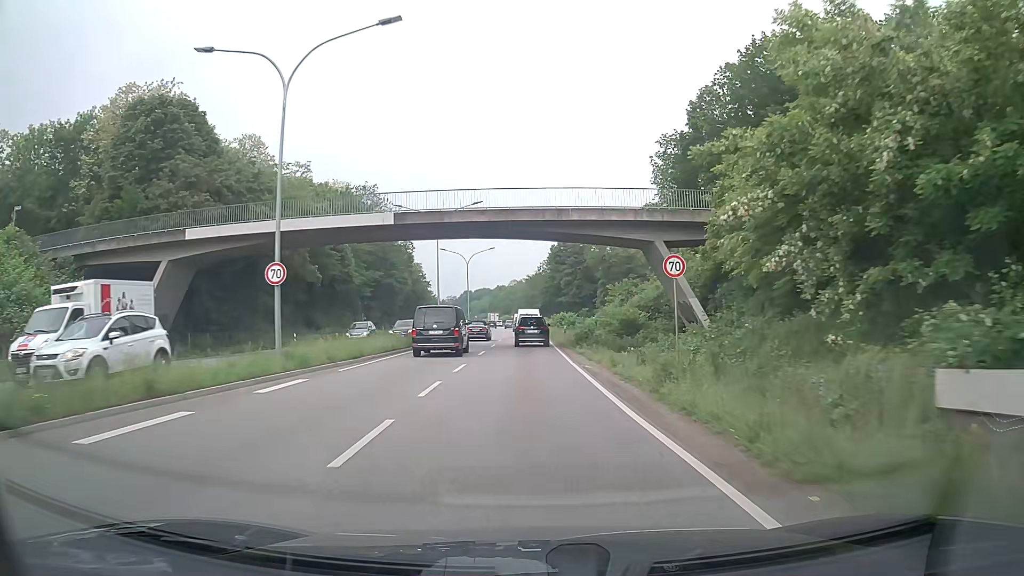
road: trunk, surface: asphalt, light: Day
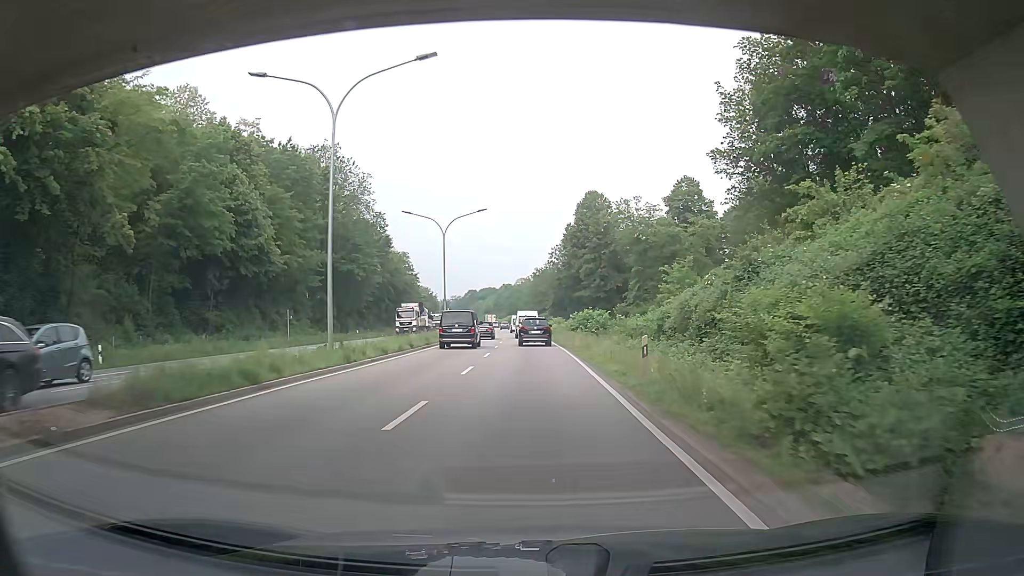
(-0.2, +27.9) m; -1°
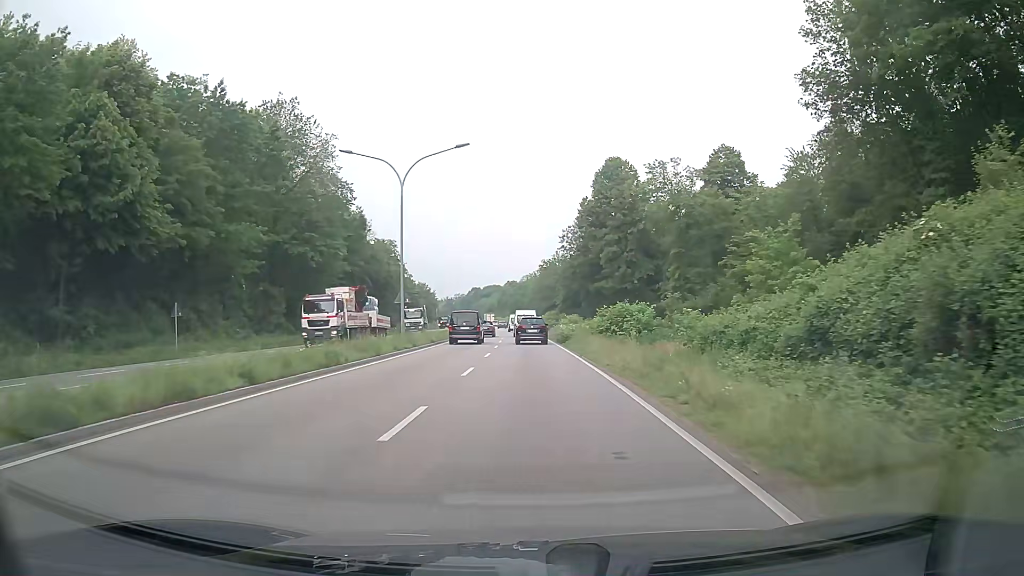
(0.0, +19.1) m; 0°
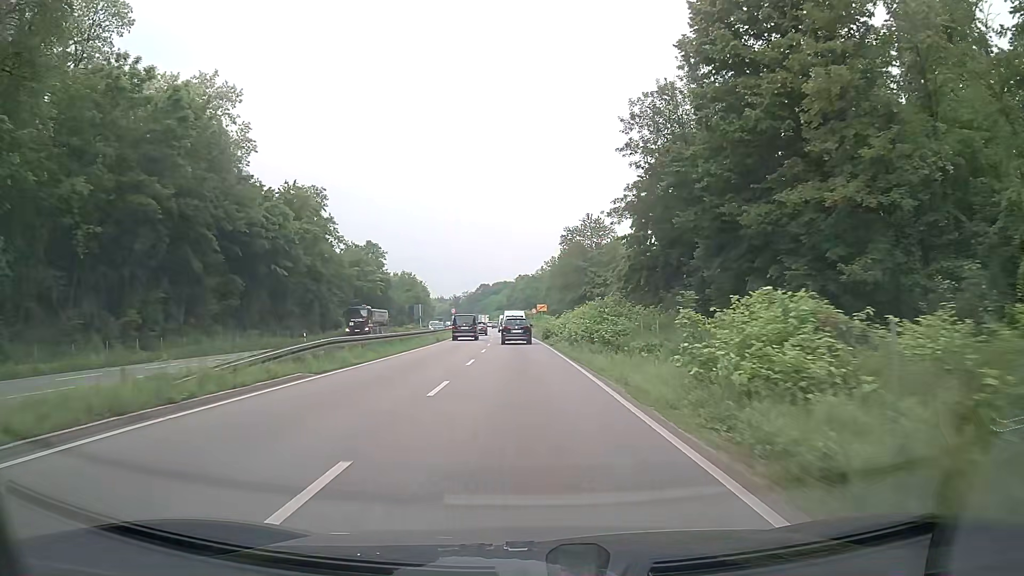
(-0.9, +49.6) m; -2°
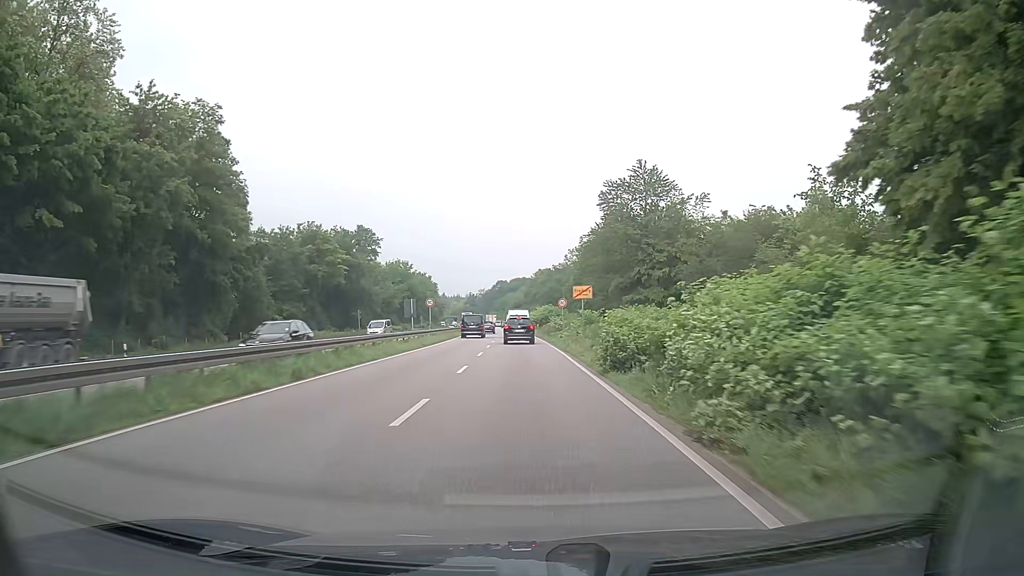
(-0.5, +30.9) m; -2°
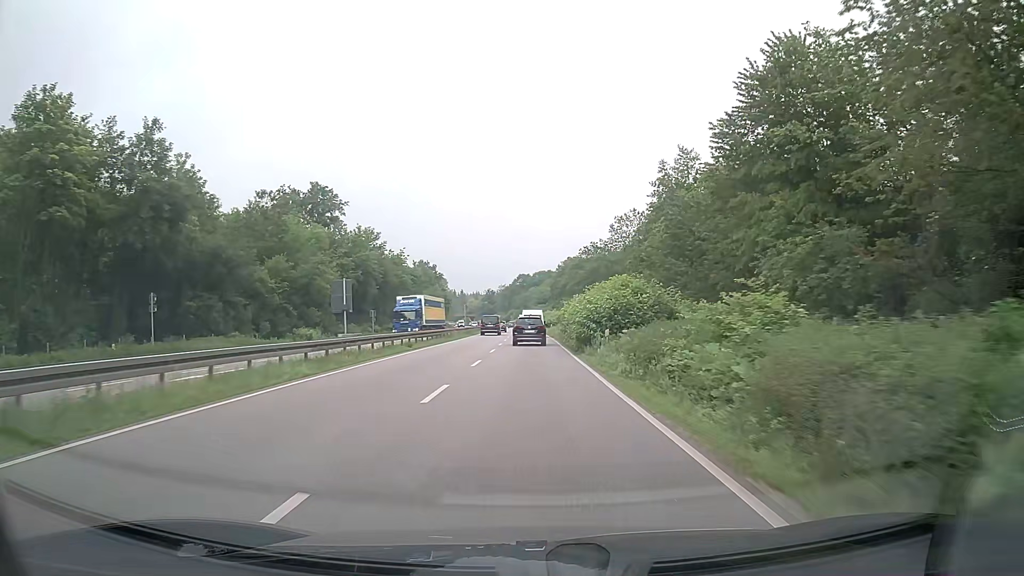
(-1.1, +51.5) m; -2°
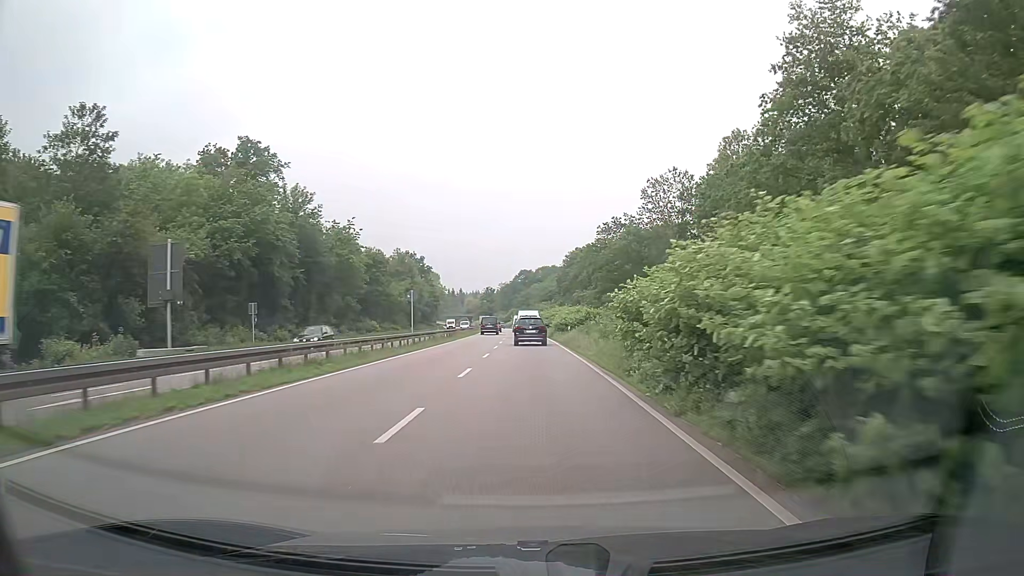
(-0.1, +30.9) m; 0°
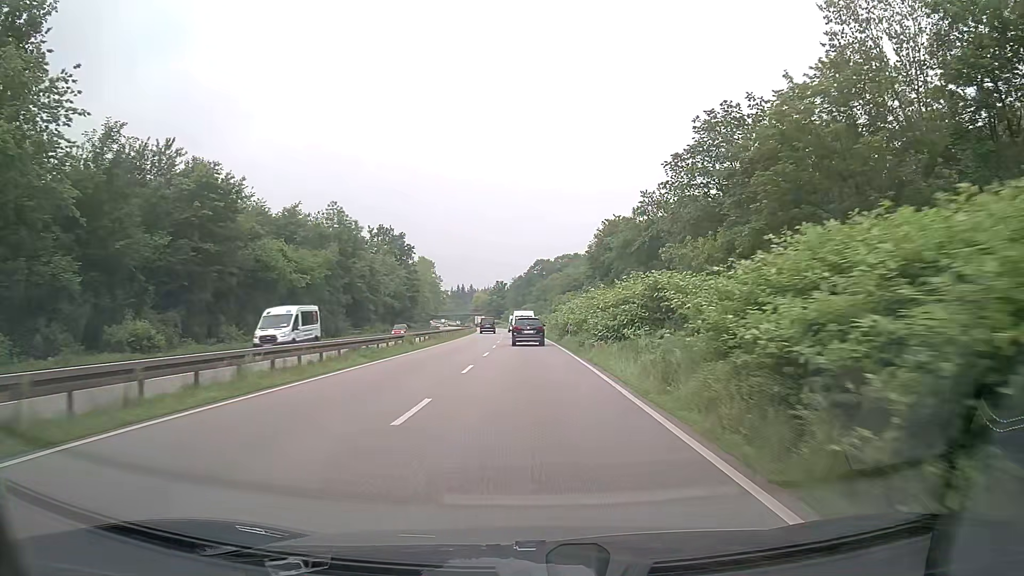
(-0.4, +52.9) m; -1°
(0, +10) (0, +20) (0, +30) (0, +40) (-1, +50) (-1, +60) (-1, +70) (-2, +80) (-2, +90) (-3, +100) m
